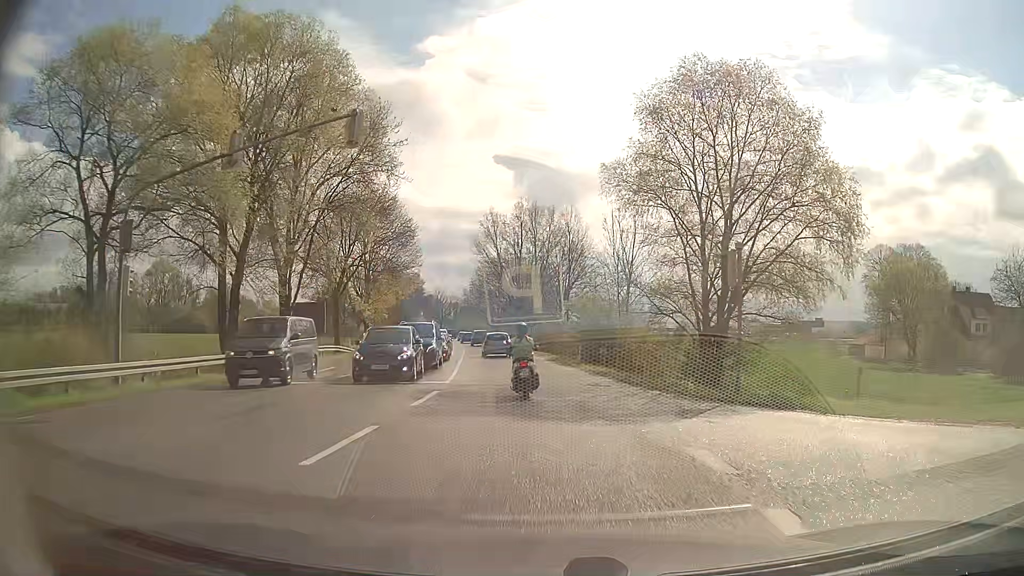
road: secondary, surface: asphalt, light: Day
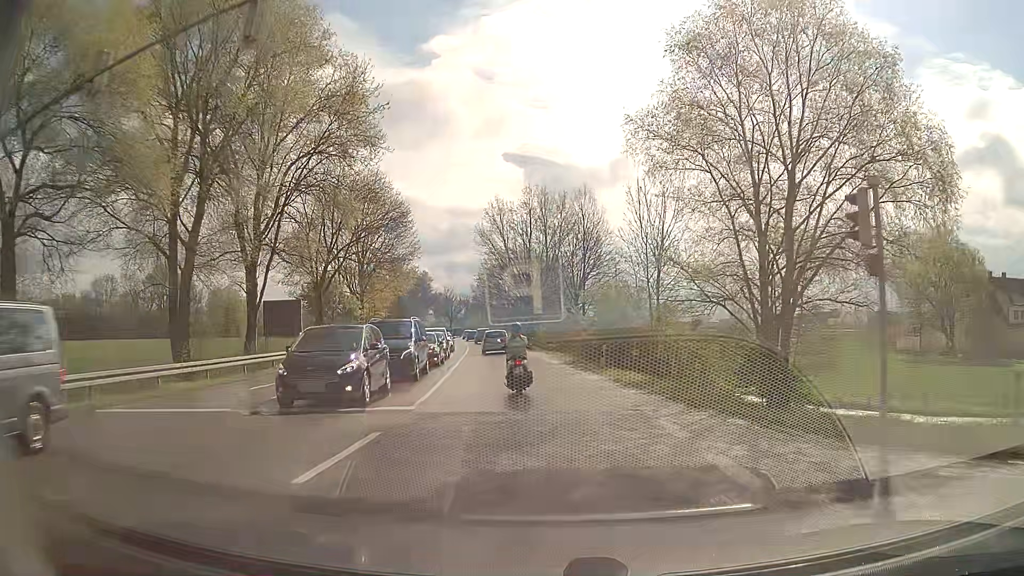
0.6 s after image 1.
(0.0, +6.7) m; -1°
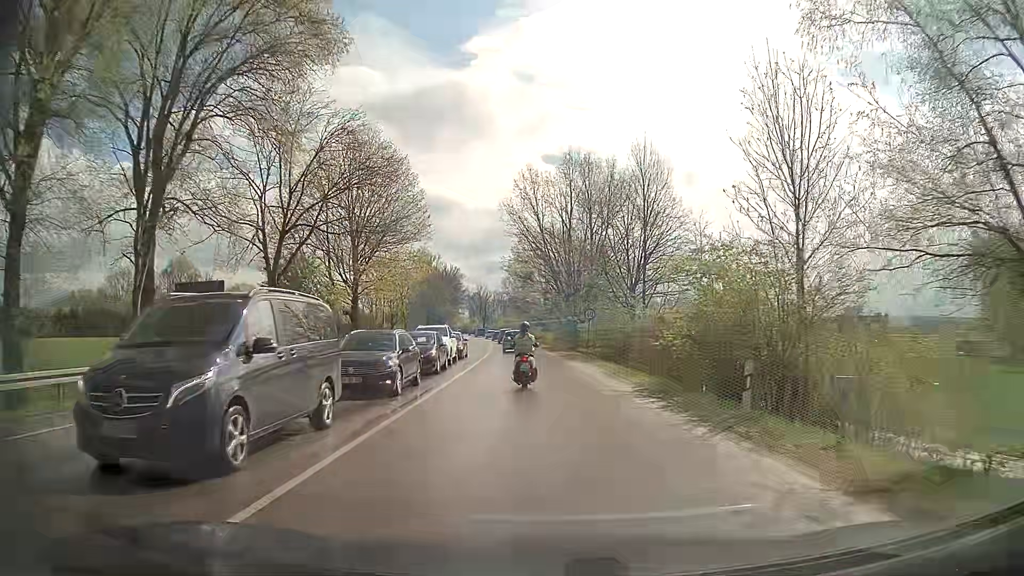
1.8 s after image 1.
(-0.5, +14.0) m; -4°
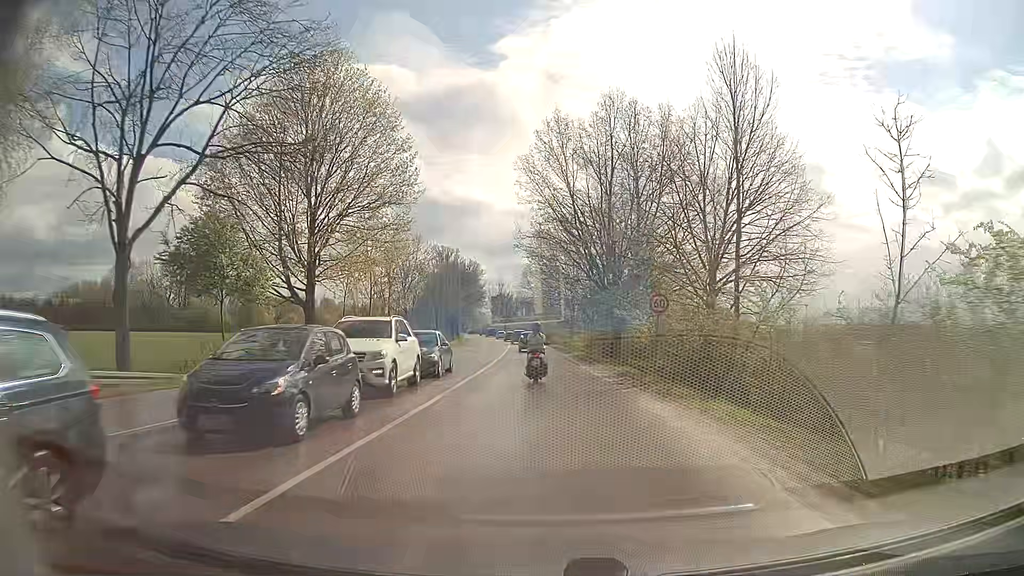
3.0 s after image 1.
(-0.3, +14.8) m; -2°
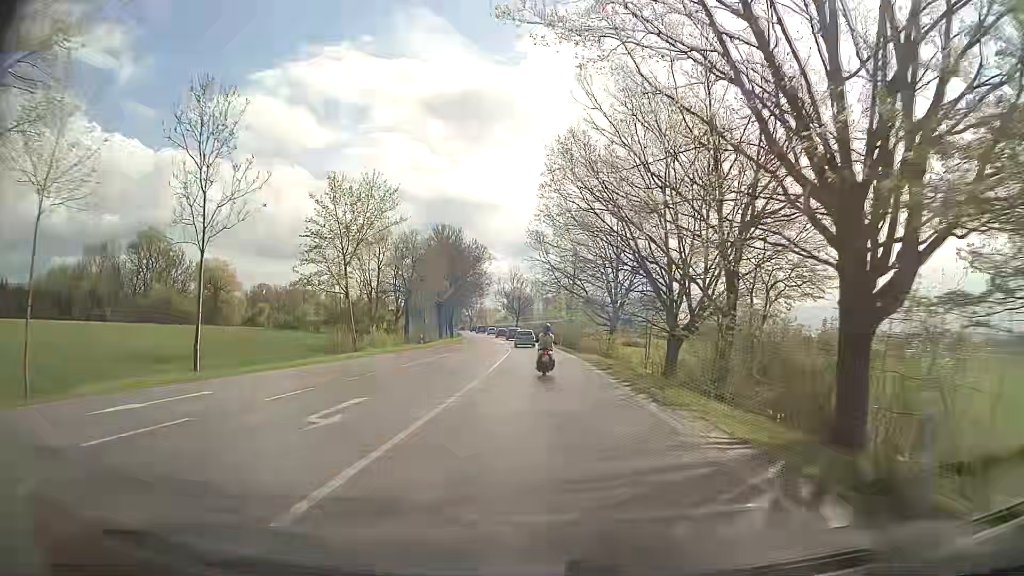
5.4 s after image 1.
(-0.8, +31.7) m; -2°
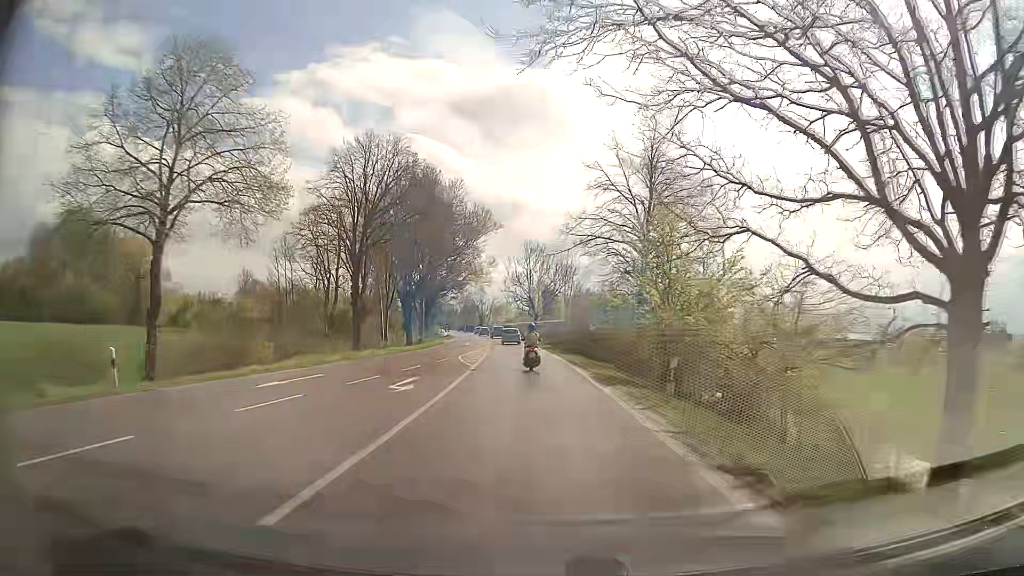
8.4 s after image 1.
(-0.7, +45.0) m; -2°
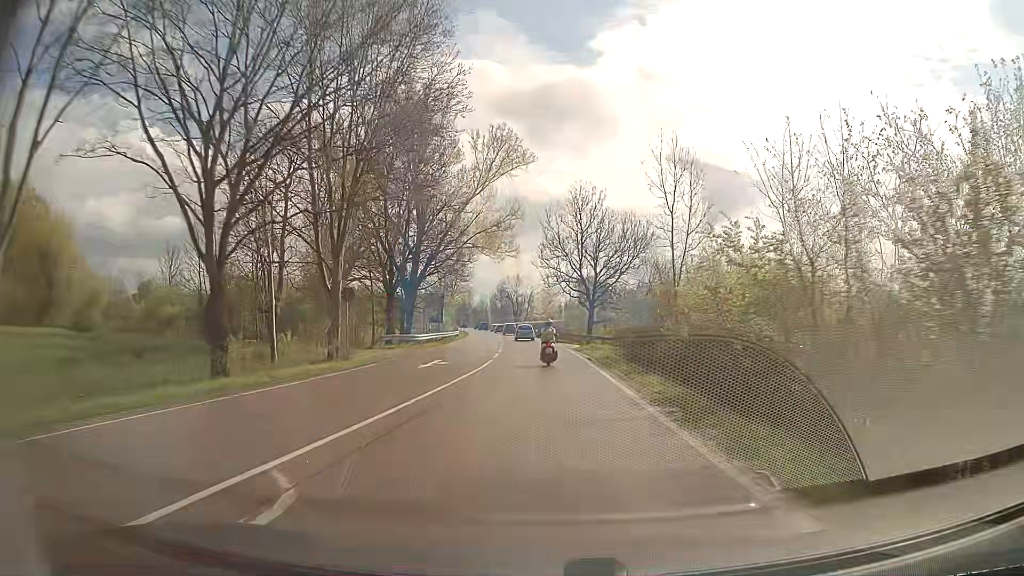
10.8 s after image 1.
(-1.4, +38.5) m; -4°
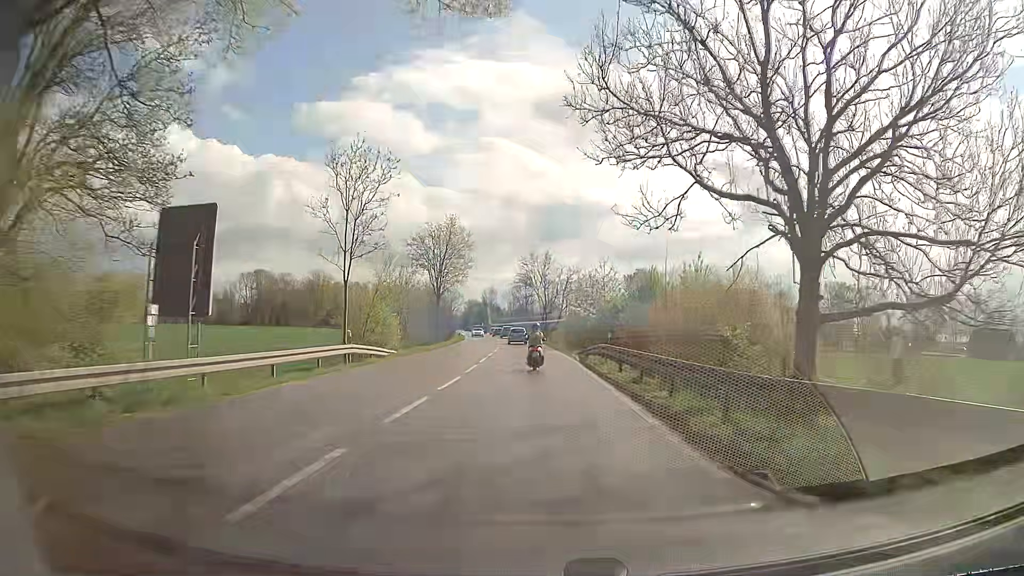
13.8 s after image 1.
(-1.2, +49.2) m; -3°
(0, +10) (0, +20) (-1, +30) (-1, +40) (-2, +50) (-2, +60) (-3, +70) (-4, +80) (-5, +90) (-6, +100) m
